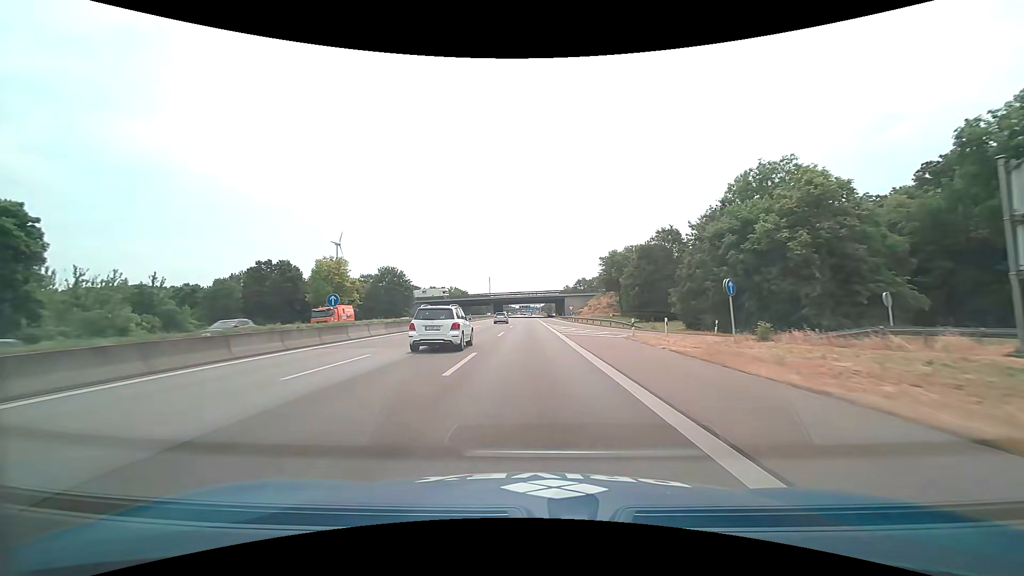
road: motorway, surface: asphalt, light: Day
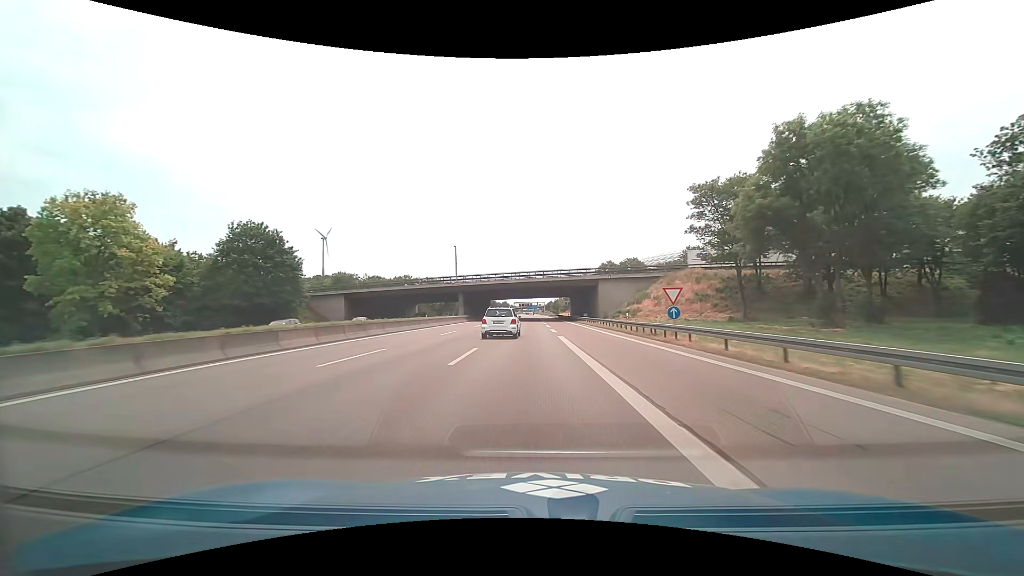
(-0.5, +70.6) m; 0°
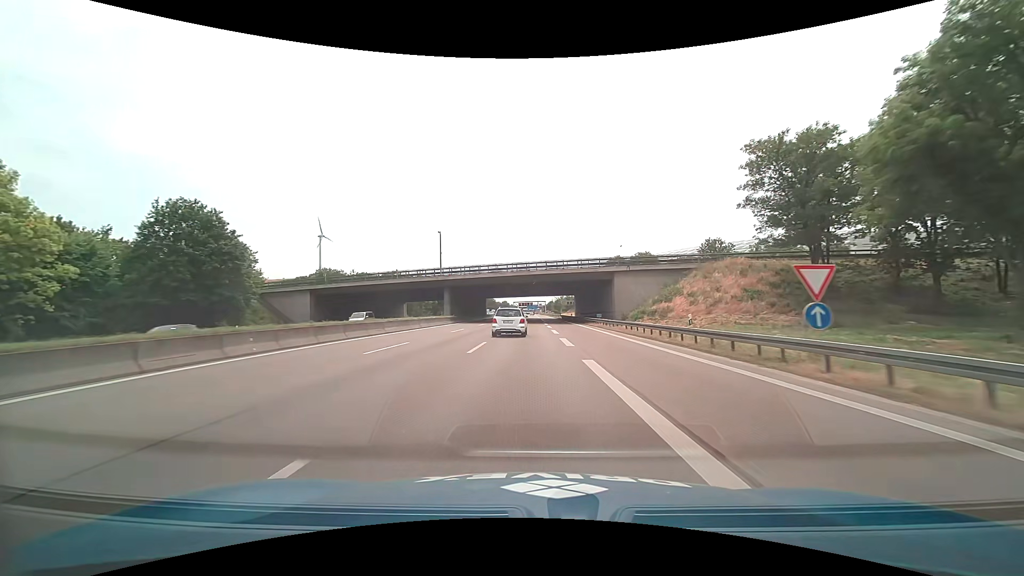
(0.0, +14.1) m; 0°
(0, +10) (0, +20) (0, +30) (0, +40) (0, +50) (0, +60) (0, +70) (0, +80) (0, +90) (0, +100) m
